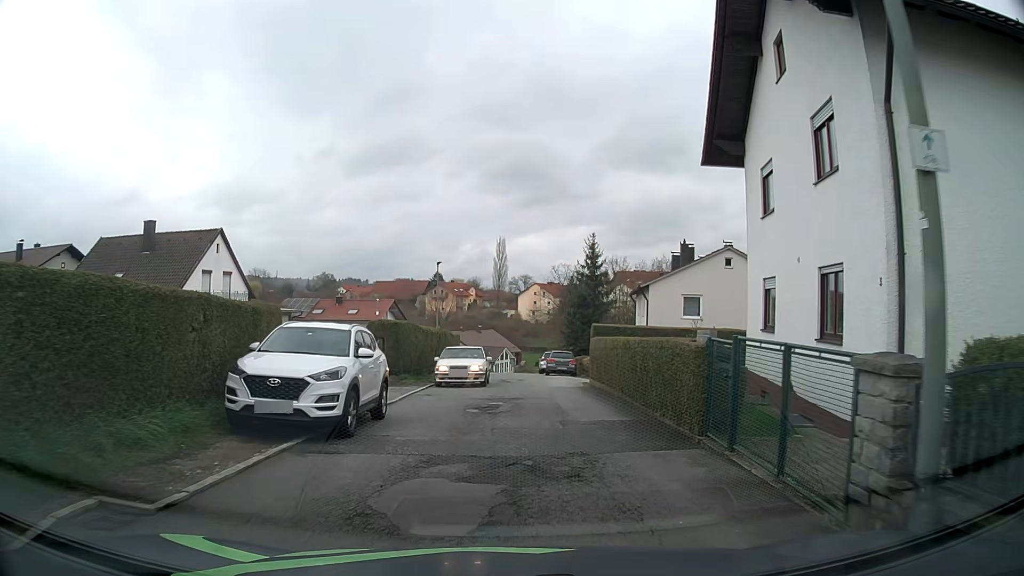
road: residential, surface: asphalt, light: Day
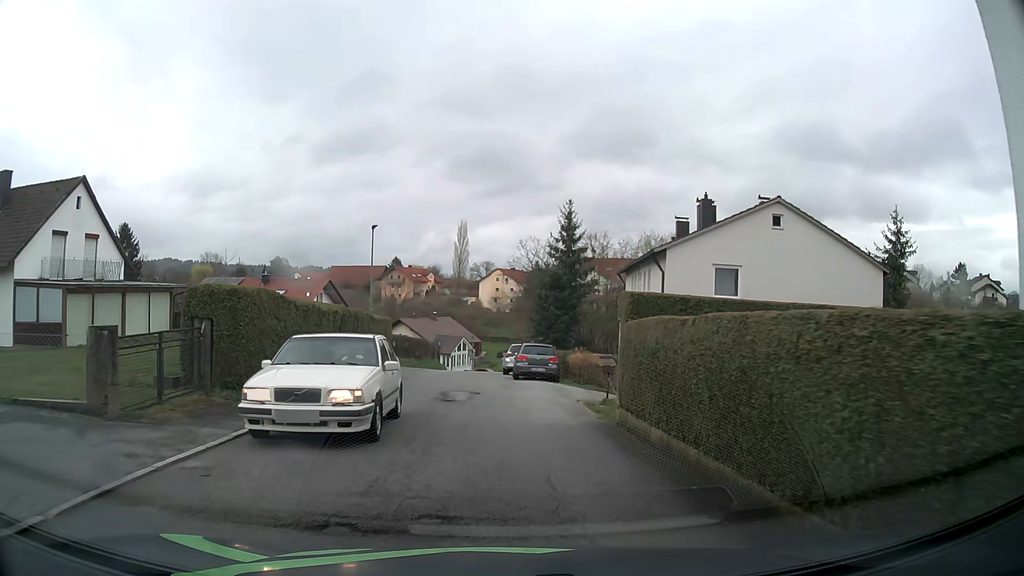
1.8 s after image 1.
(+0.3, +12.2) m; +2°
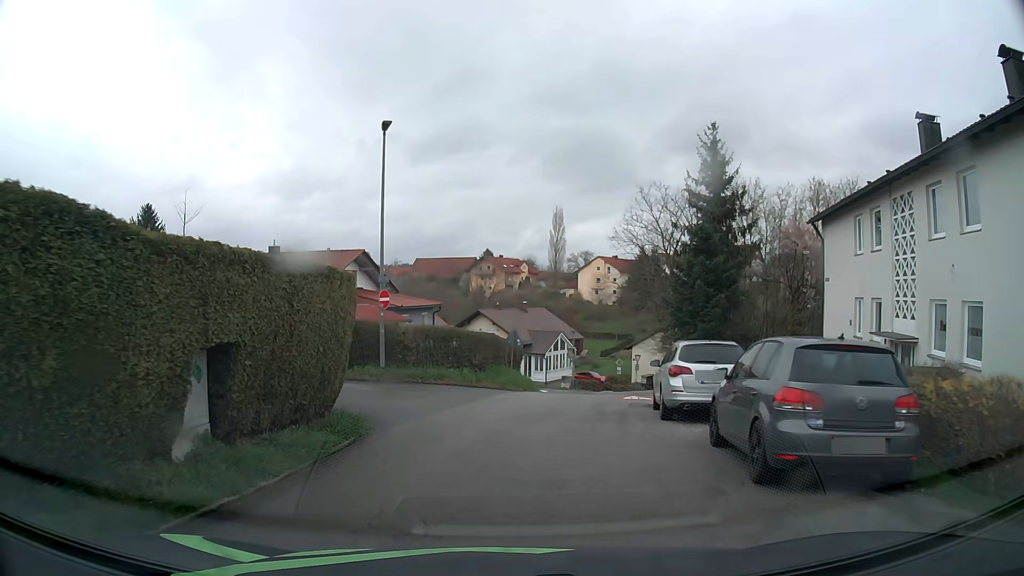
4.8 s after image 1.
(-0.5, +19.5) m; -8°
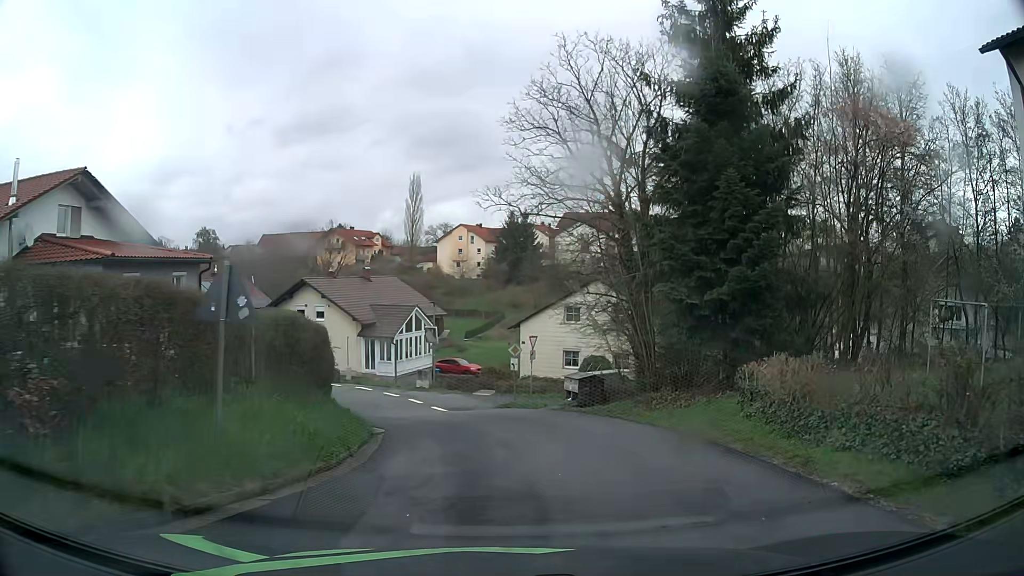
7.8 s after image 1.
(+1.5, +19.1) m; +13°
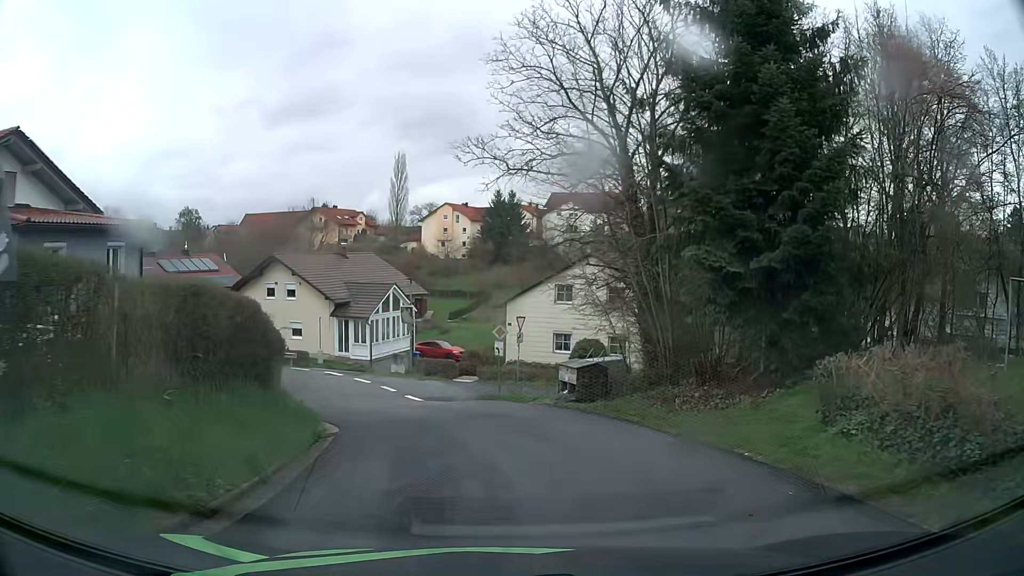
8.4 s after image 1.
(0.0, +3.7) m; 0°
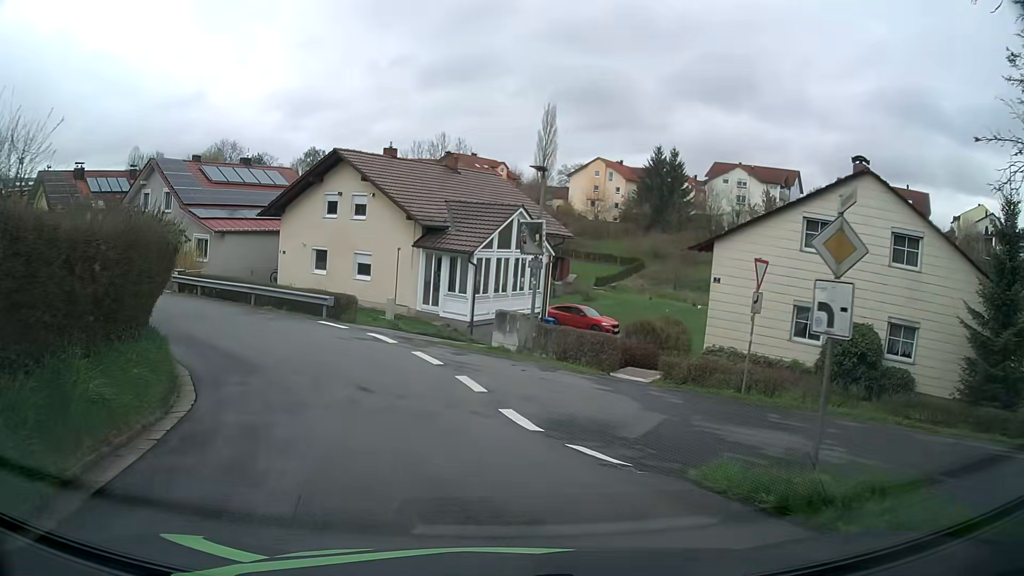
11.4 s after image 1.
(-1.3, +16.6) m; -11°
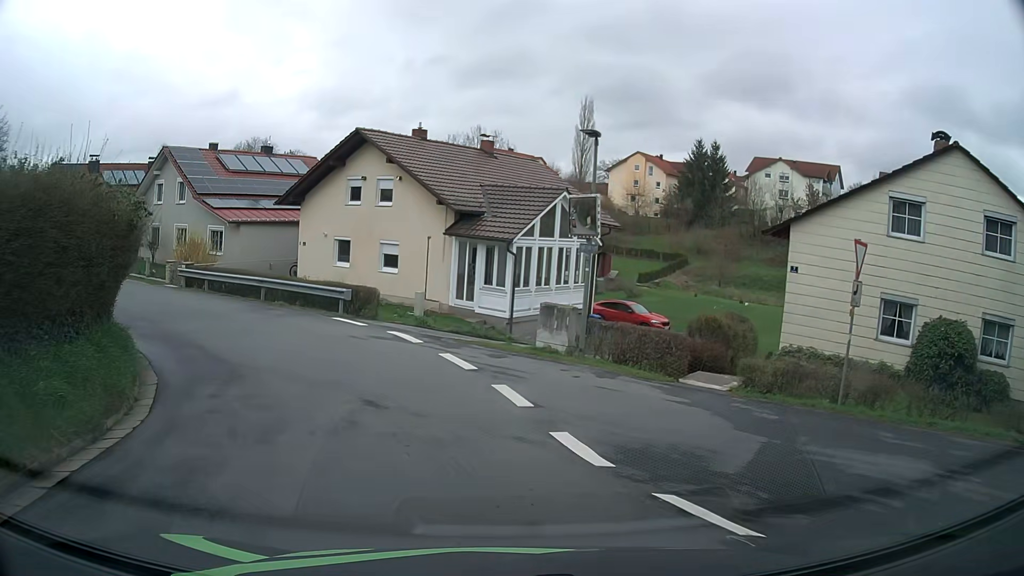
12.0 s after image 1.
(-0.1, +3.0) m; -2°
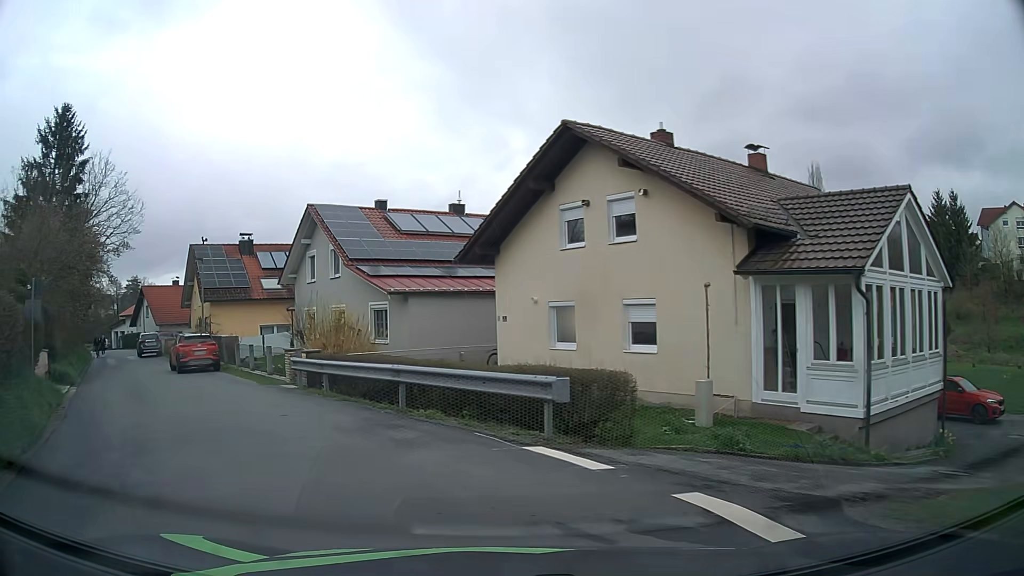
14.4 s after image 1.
(-1.8, +11.1) m; -21°
(-3, +9) (-9, +17) (-15, +25) (-21, +33) (-27, +41) (-33, +50) (-39, +57) (-46, +64) (-54, +70) (-62, +77) m
